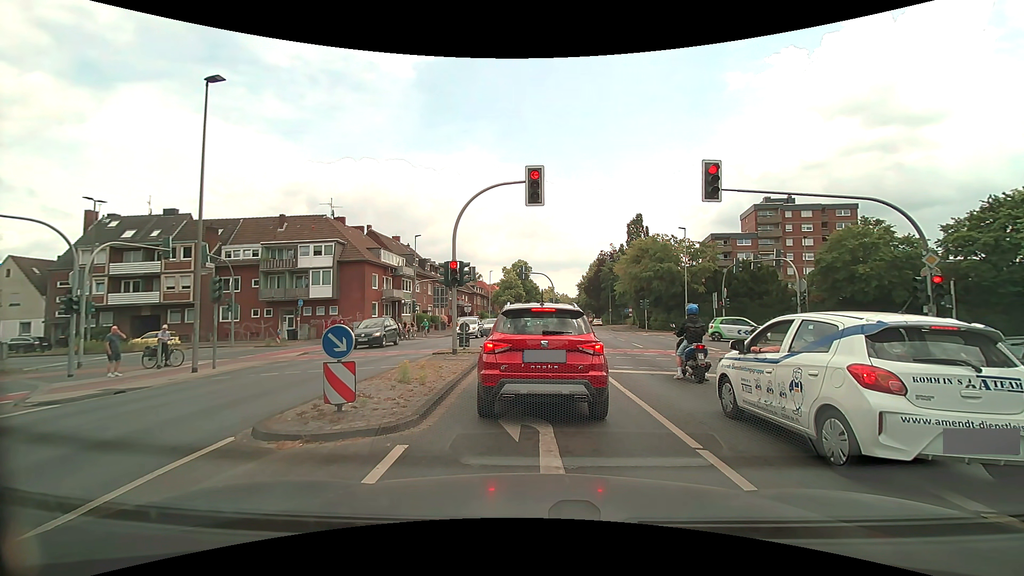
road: secondary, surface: asphalt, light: Day
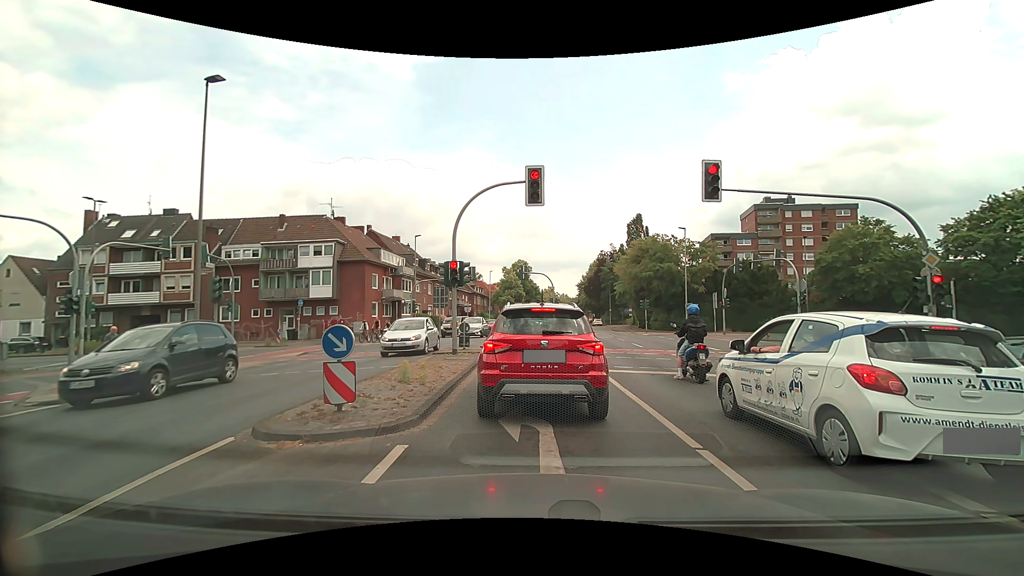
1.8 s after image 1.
(0.0, 0.0) m; 0°
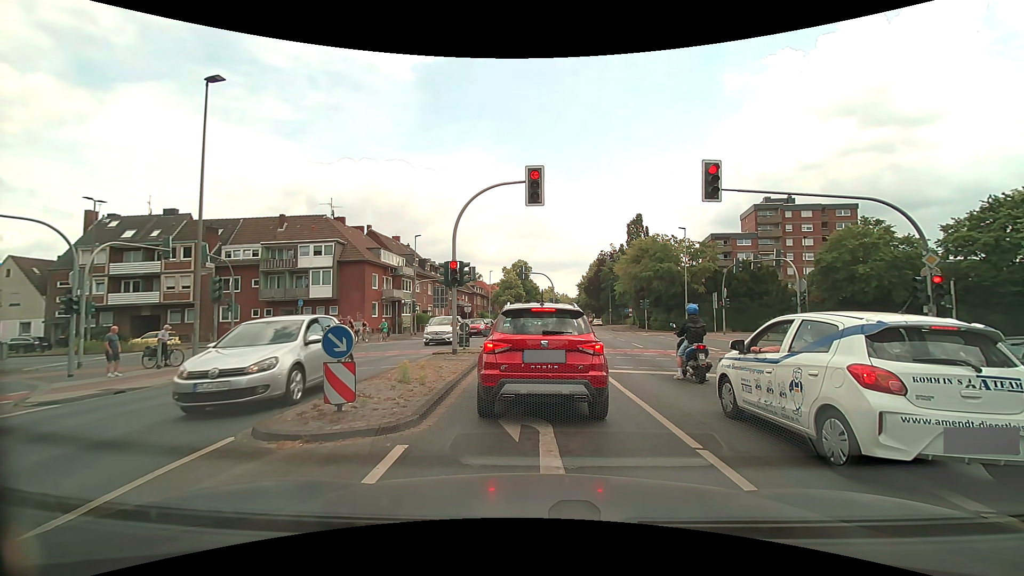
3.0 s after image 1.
(0.0, 0.0) m; 0°
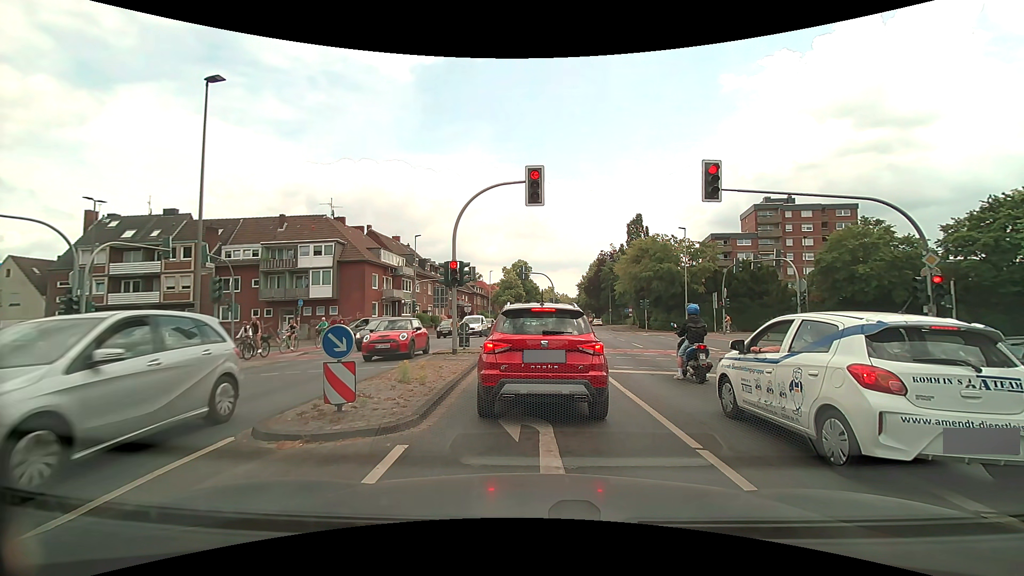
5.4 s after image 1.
(0.0, 0.0) m; 0°
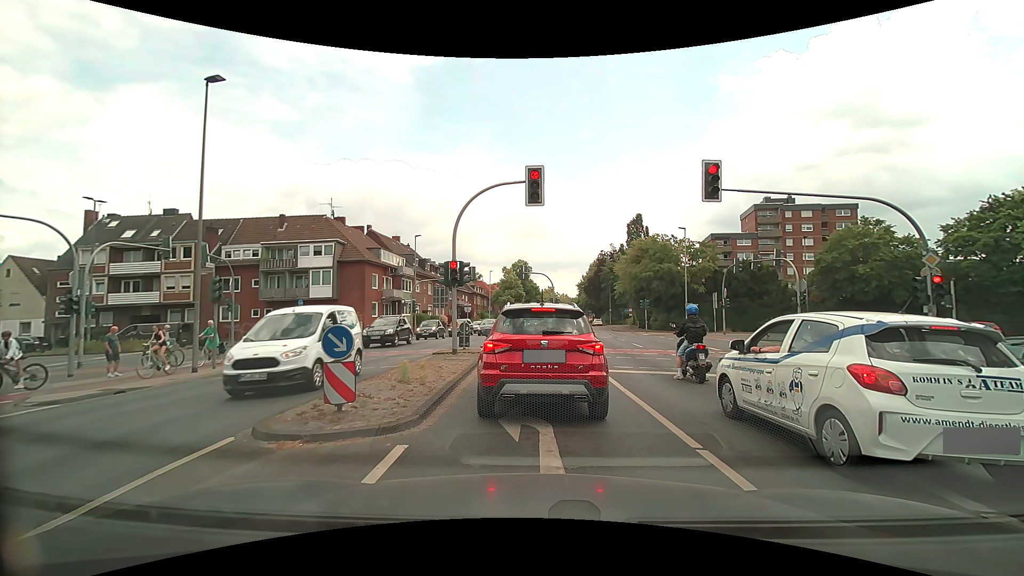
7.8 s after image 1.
(0.0, 0.0) m; 0°
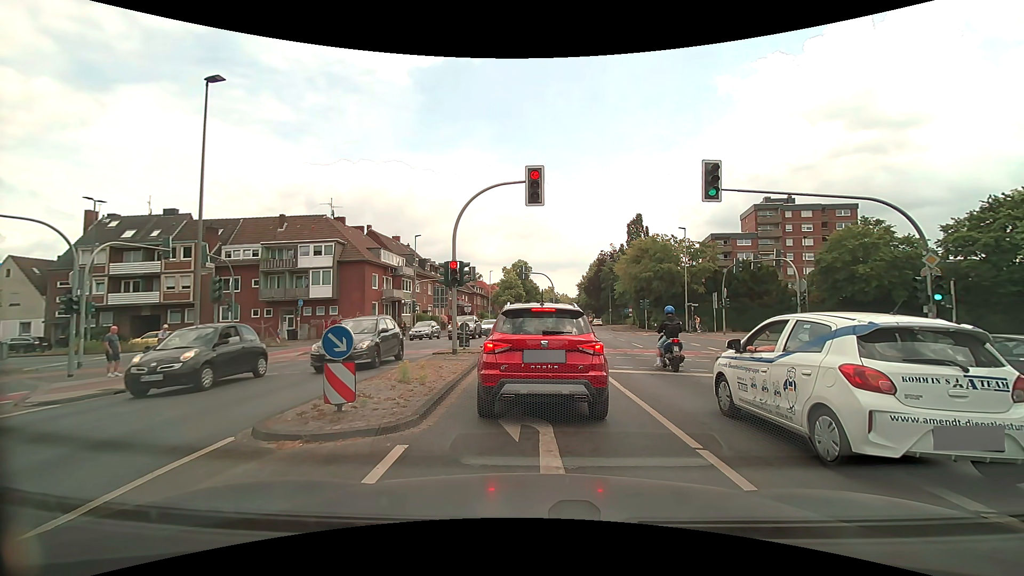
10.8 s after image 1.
(0.0, 0.0) m; 0°
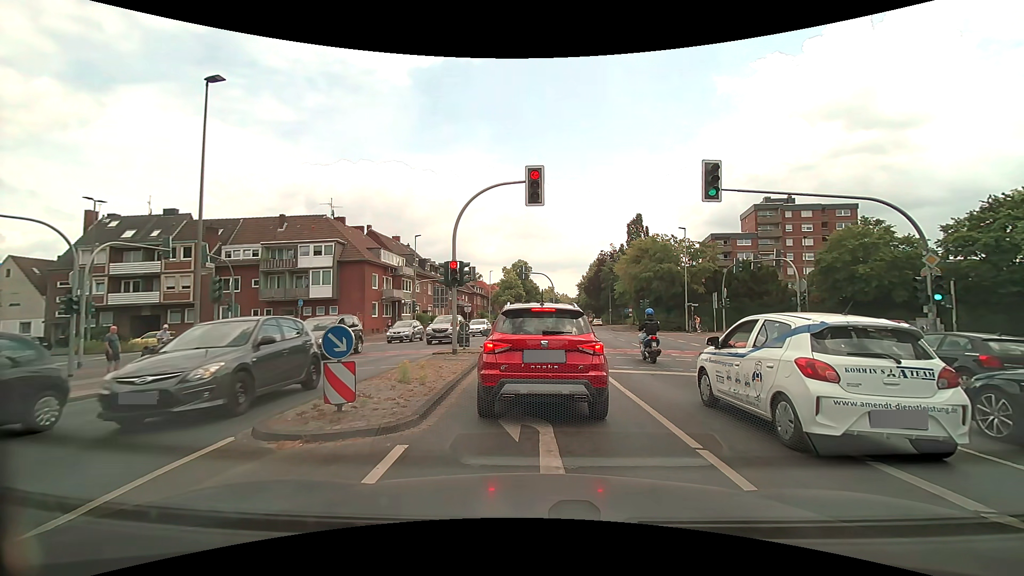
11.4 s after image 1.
(0.0, 0.0) m; 0°
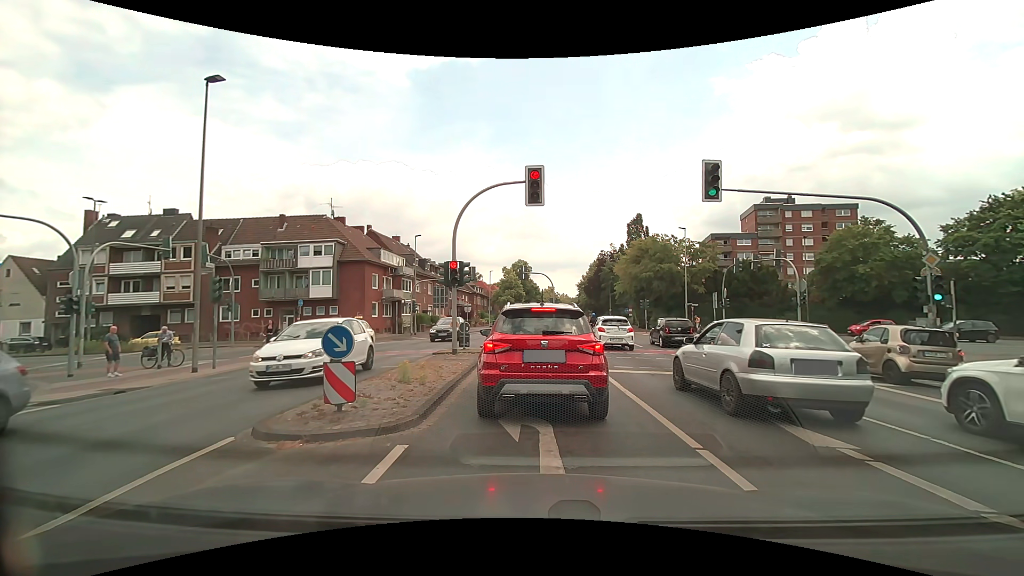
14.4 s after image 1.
(0.0, 0.0) m; 0°
(0, +10) (0, +20) (-2, +30) (-9, +37) (-18, +40) (-28, +39) (-38, +39) (-48, +38) (-58, +37) (-68, +37) m
